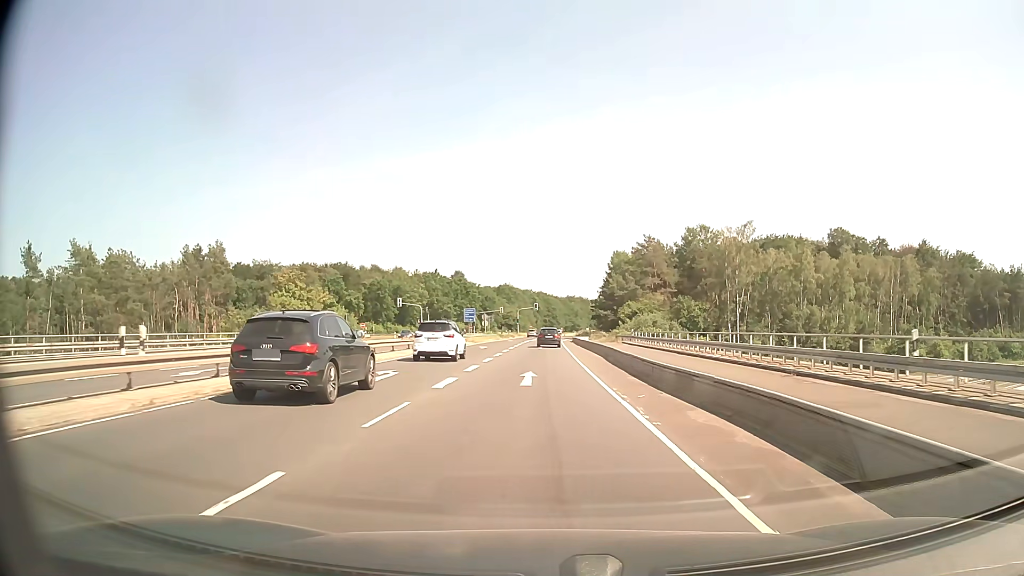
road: secondary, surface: asphalt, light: Day
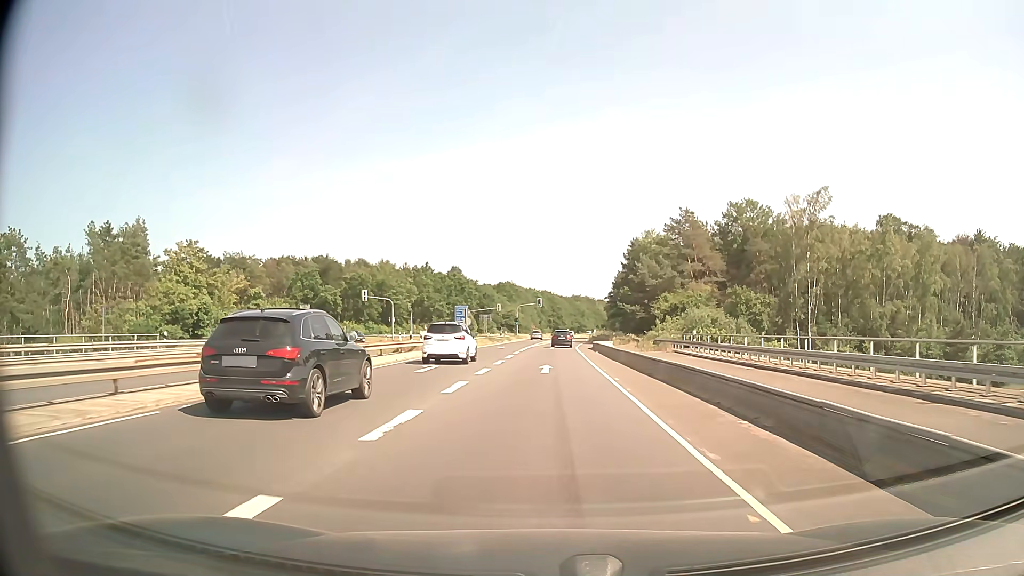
(-0.1, +25.0) m; 0°
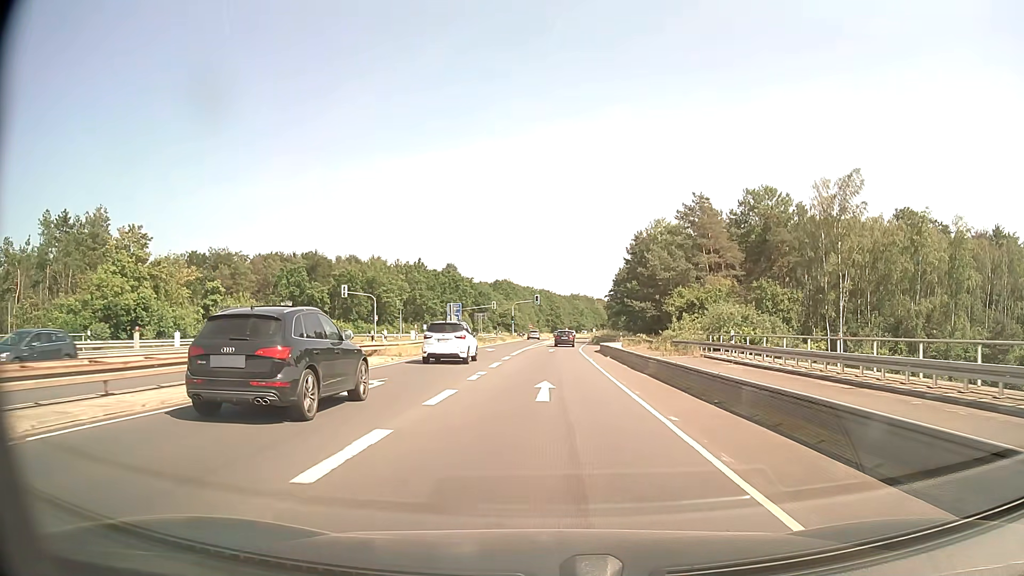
(0.0, +8.5) m; 0°
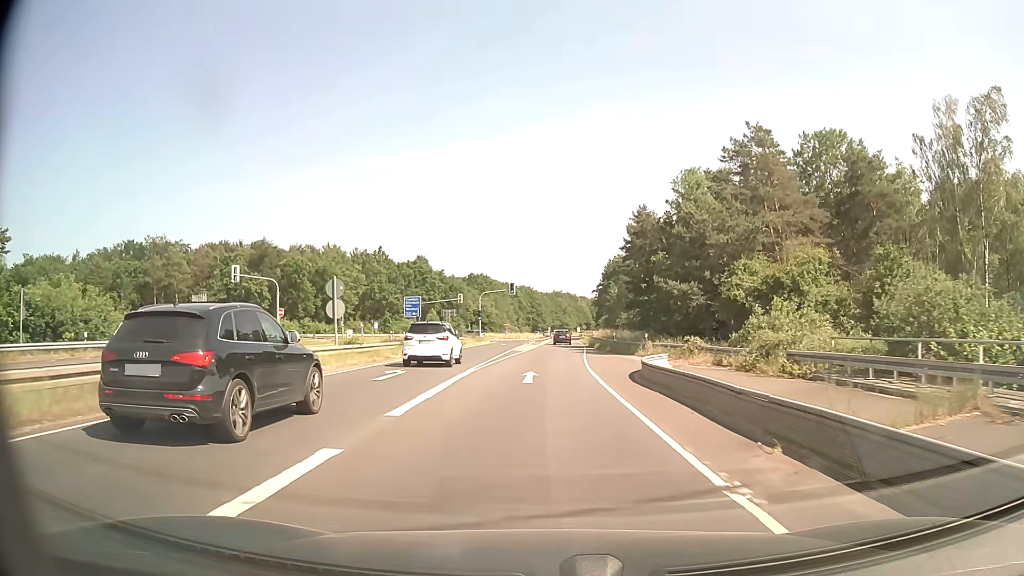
(+0.4, +25.6) m; +2°
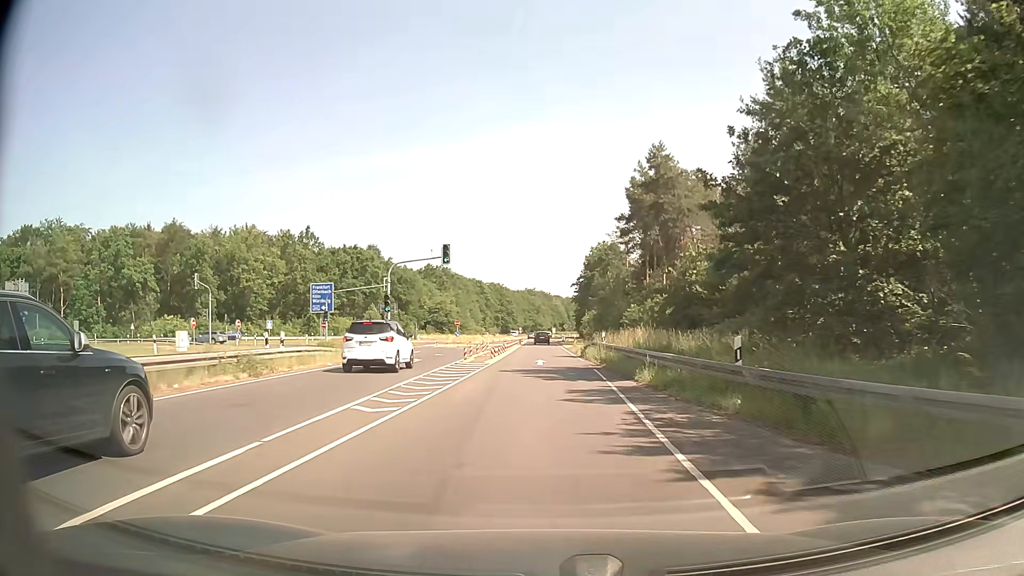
(+0.6, +34.1) m; +2°
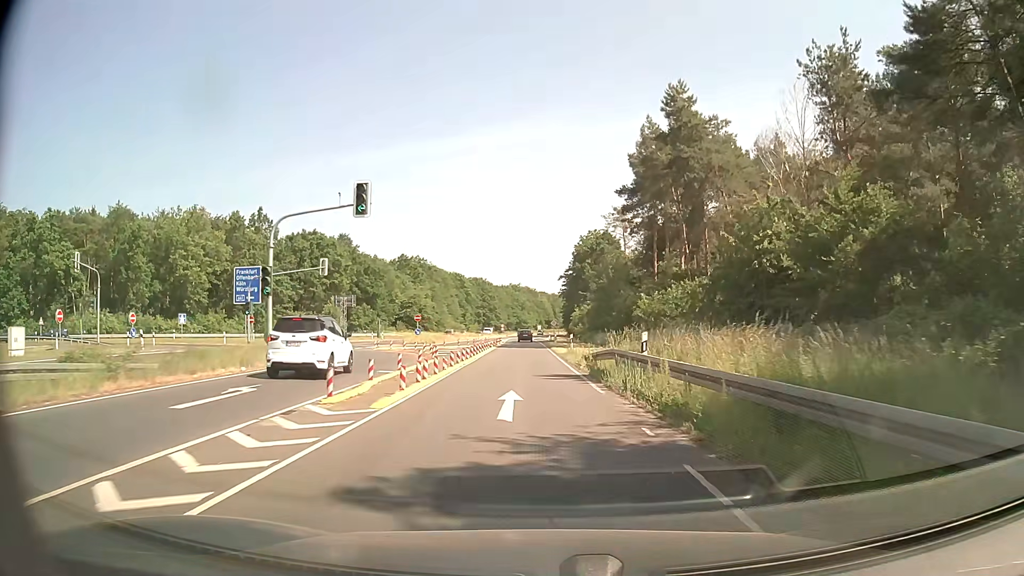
(+0.3, +16.9) m; +2°
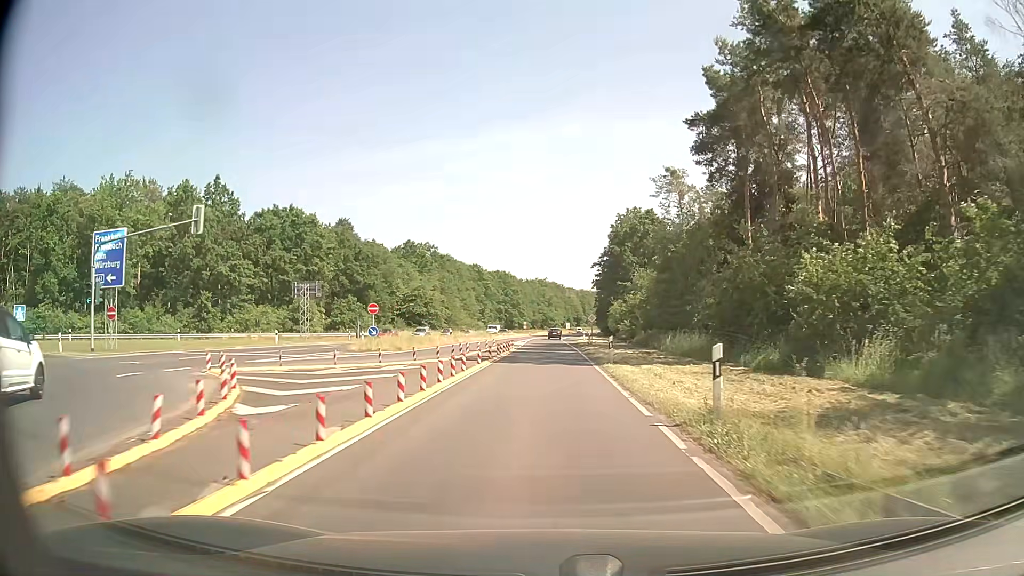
(-0.5, +25.3) m; -3°
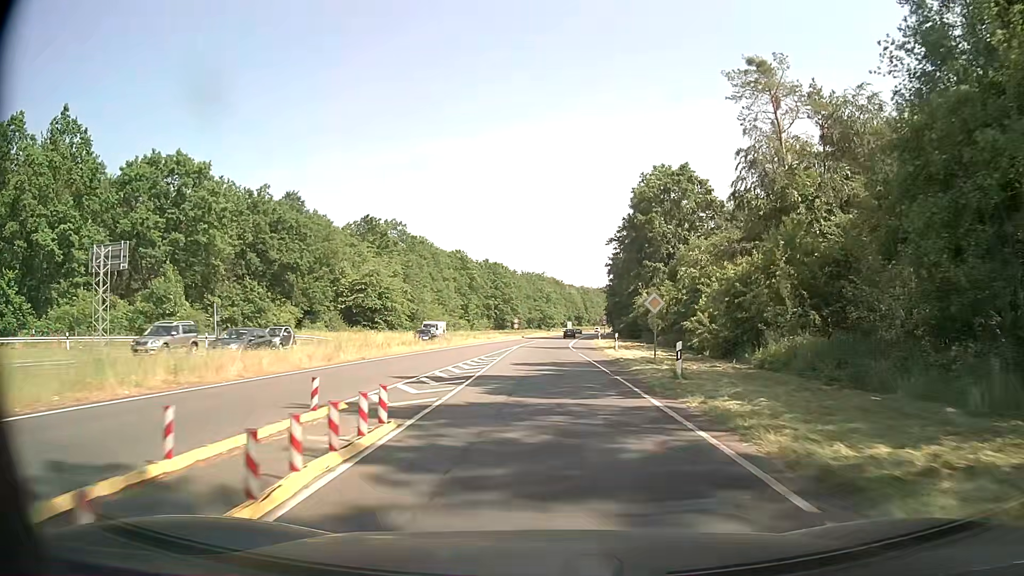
(+0.2, +34.7) m; +1°
(0, +10) (0, +20) (0, +30) (0, +40) (0, +50) (+1, +60) (+1, +70) (+2, +80) (+2, +90) (+3, +100) m
